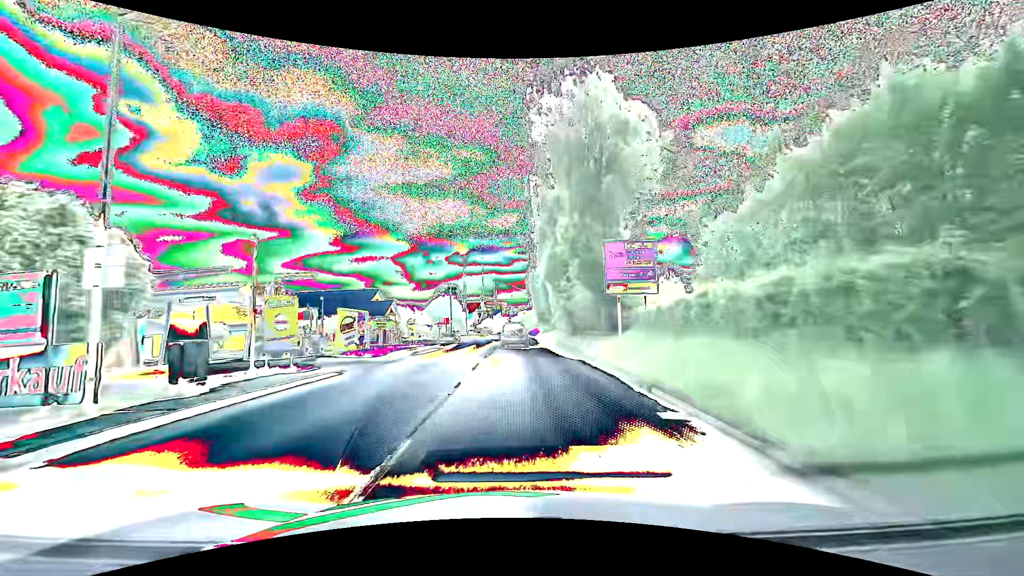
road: tertiary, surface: asphalt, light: Day
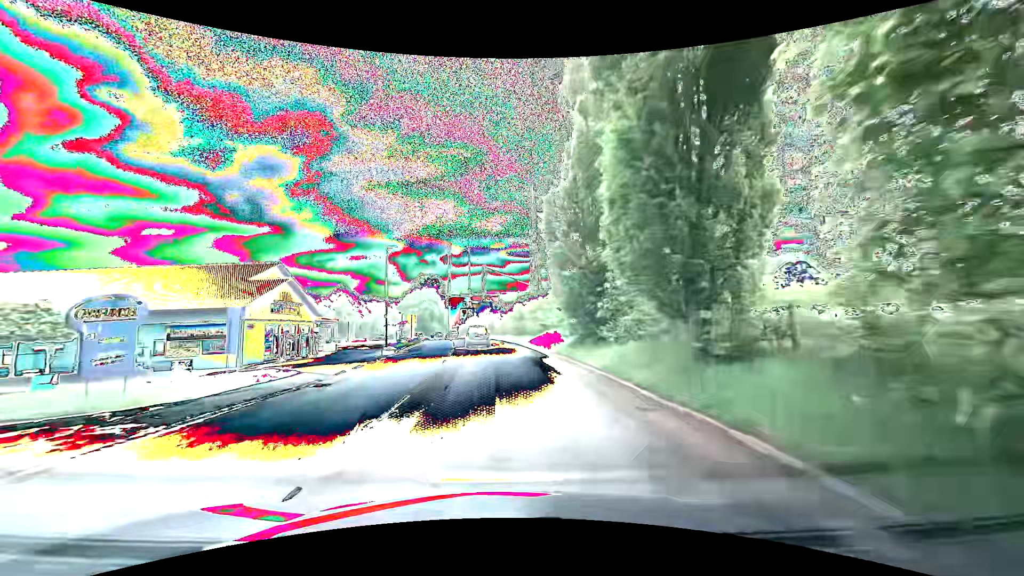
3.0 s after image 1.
(+0.7, +31.6) m; +1°
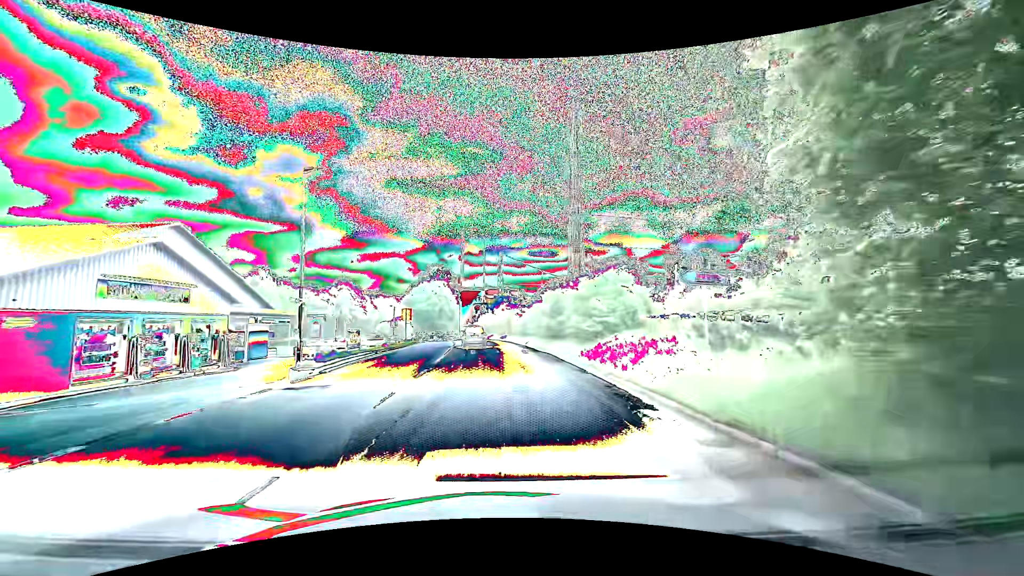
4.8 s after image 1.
(-0.4, +17.7) m; -3°
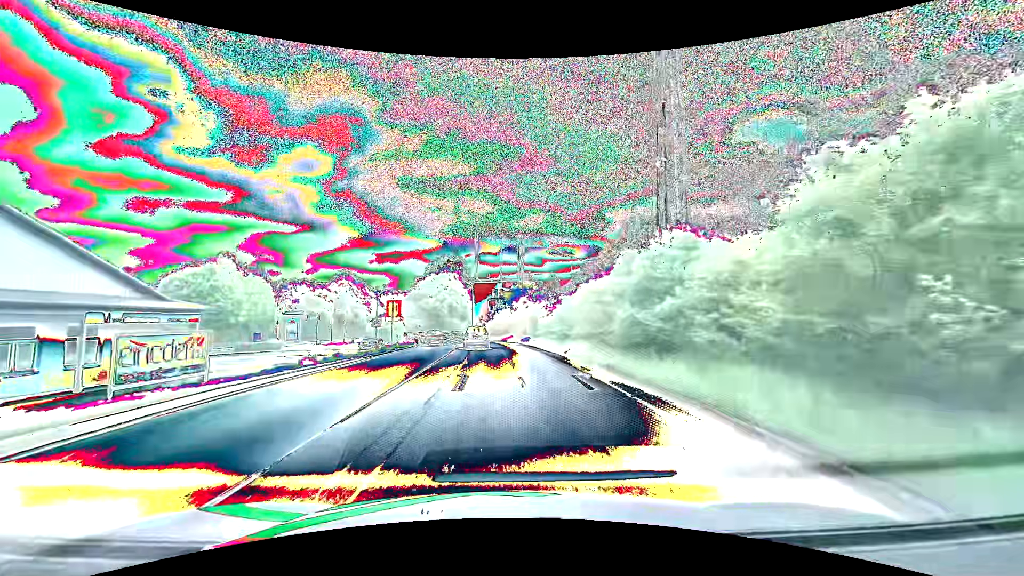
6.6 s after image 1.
(+0.1, +16.3) m; -1°
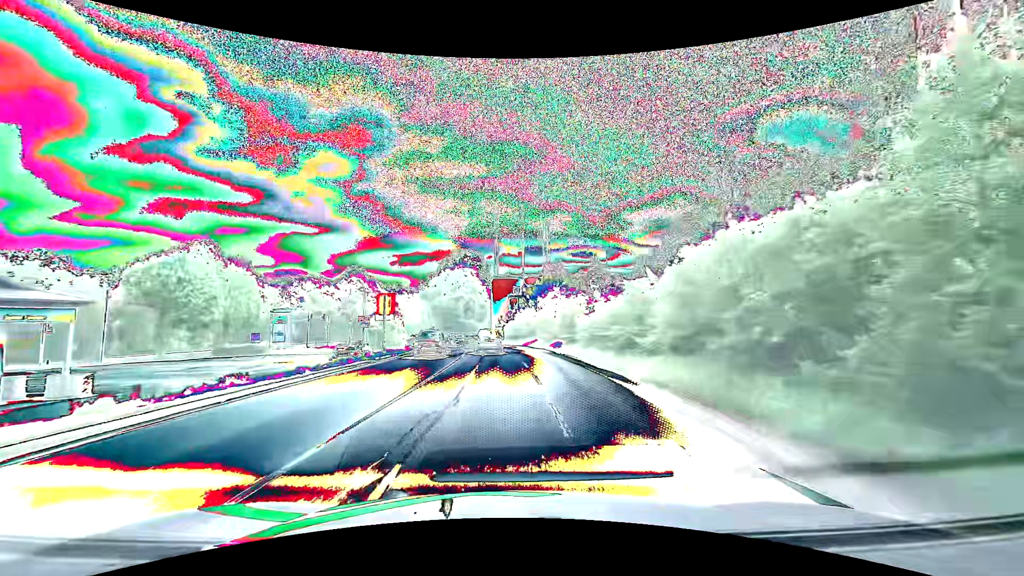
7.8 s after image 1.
(-0.2, +10.3) m; -3°
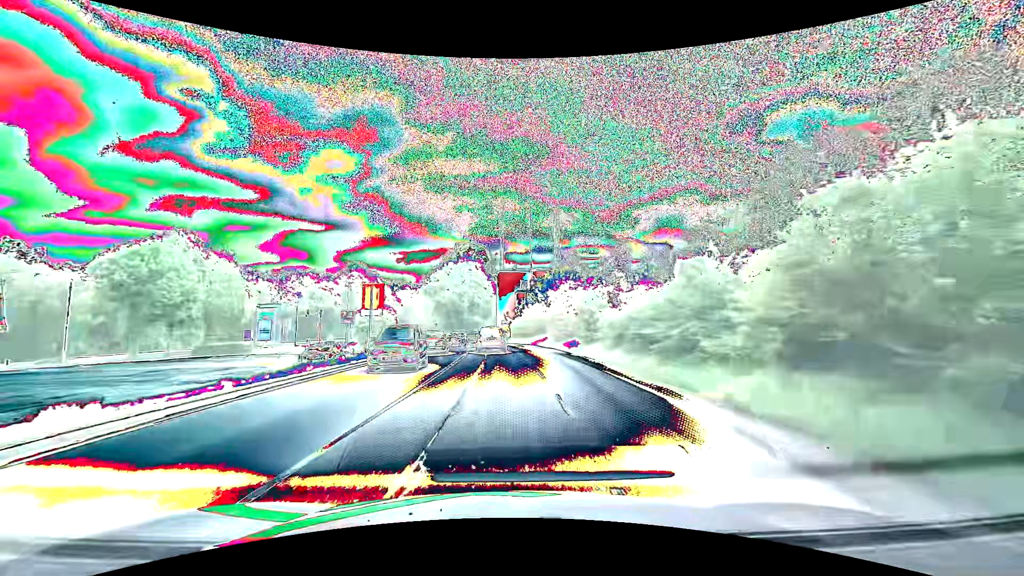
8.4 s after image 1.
(0.0, +4.9) m; -1°
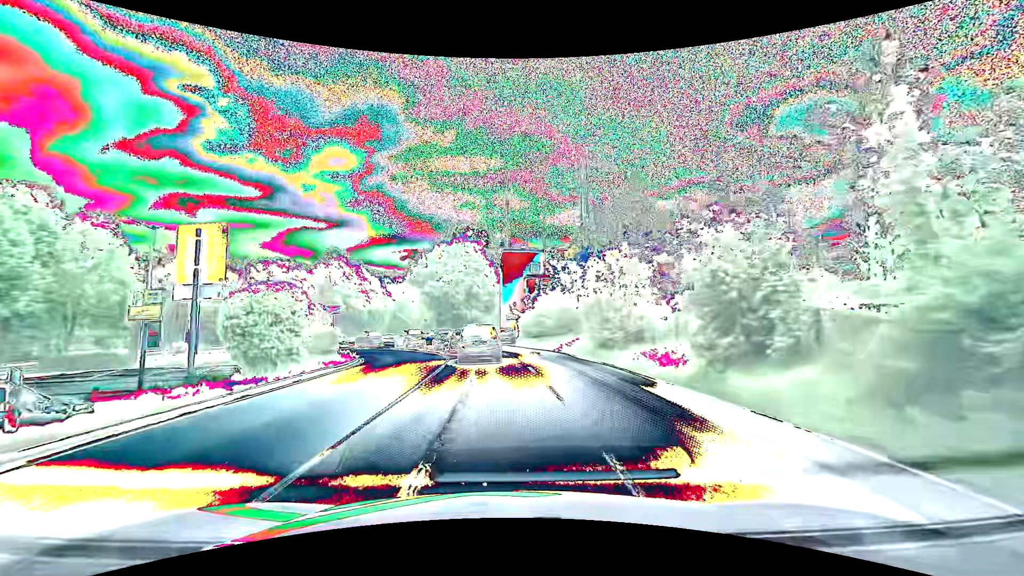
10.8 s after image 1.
(0.0, +16.6) m; 0°
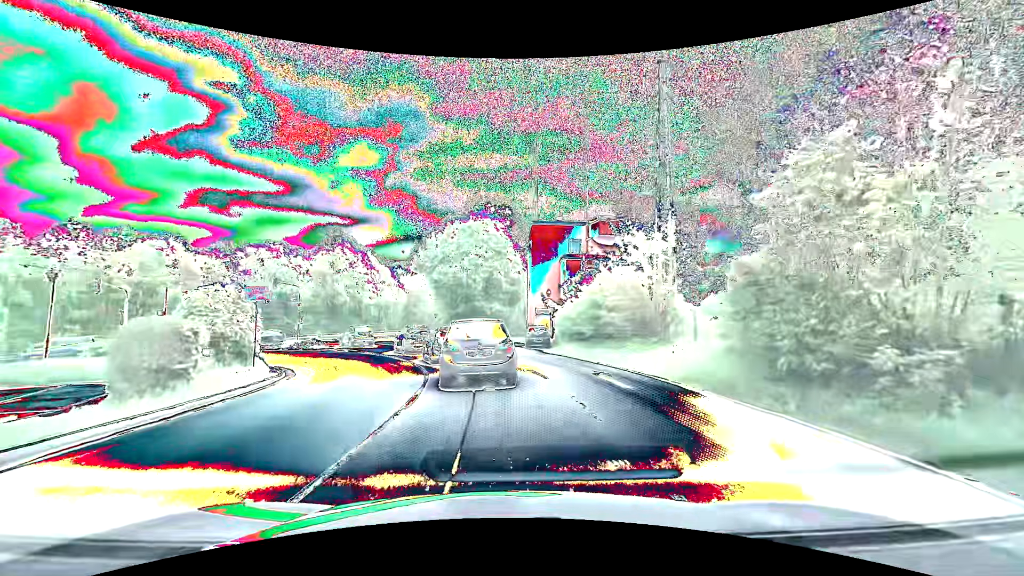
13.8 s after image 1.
(-0.4, +13.0) m; -3°
(0, +10) (-1, +20) (-4, +30) (-8, +39) (-14, +46) (-23, +51) (-33, +49) (-40, +43) (-46, +34) (-51, +26) m
